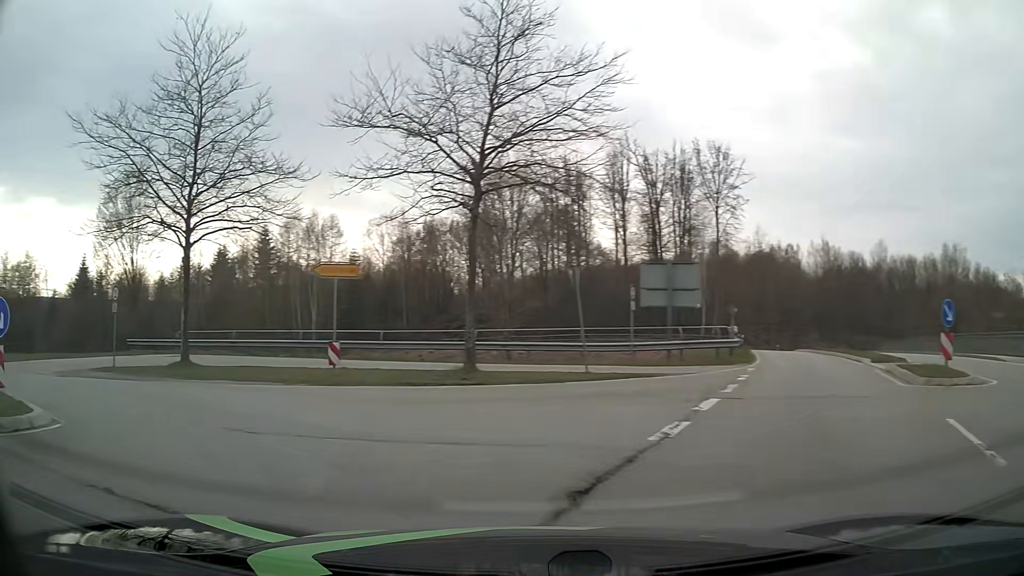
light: Day
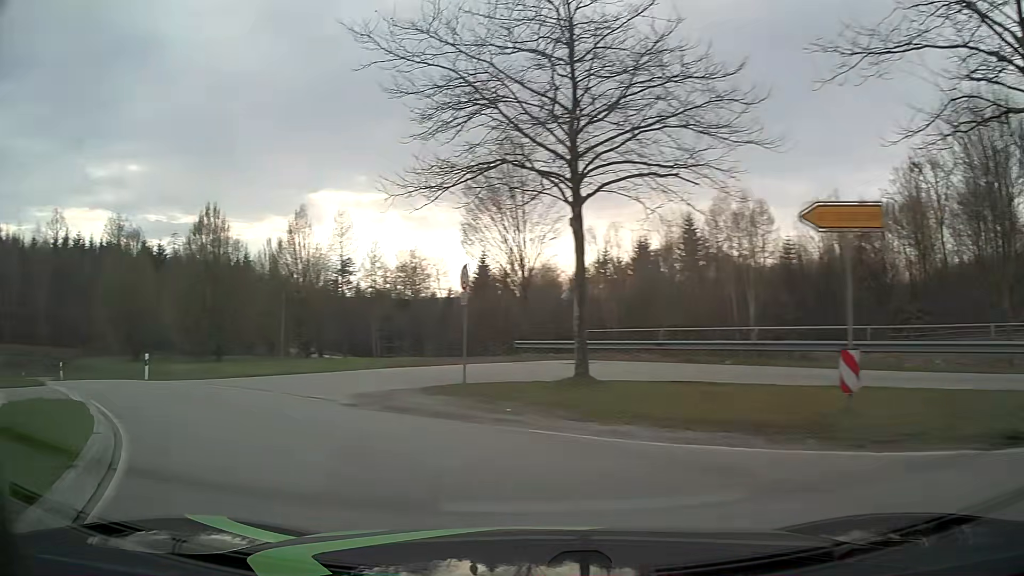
(-2.5, +7.9) m; -35°
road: primary_link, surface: asphalt
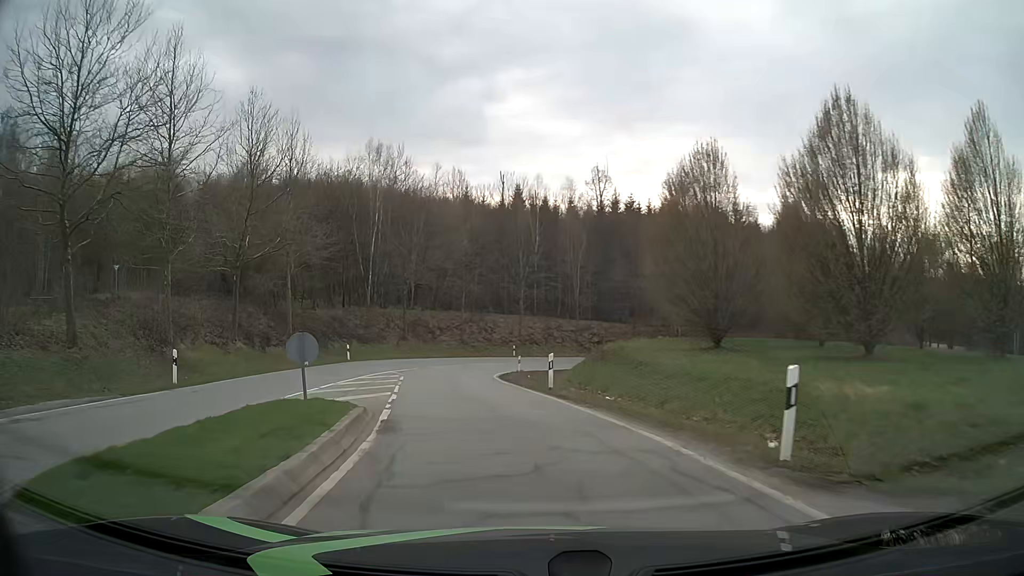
(-10.6, +16.6) m; -51°
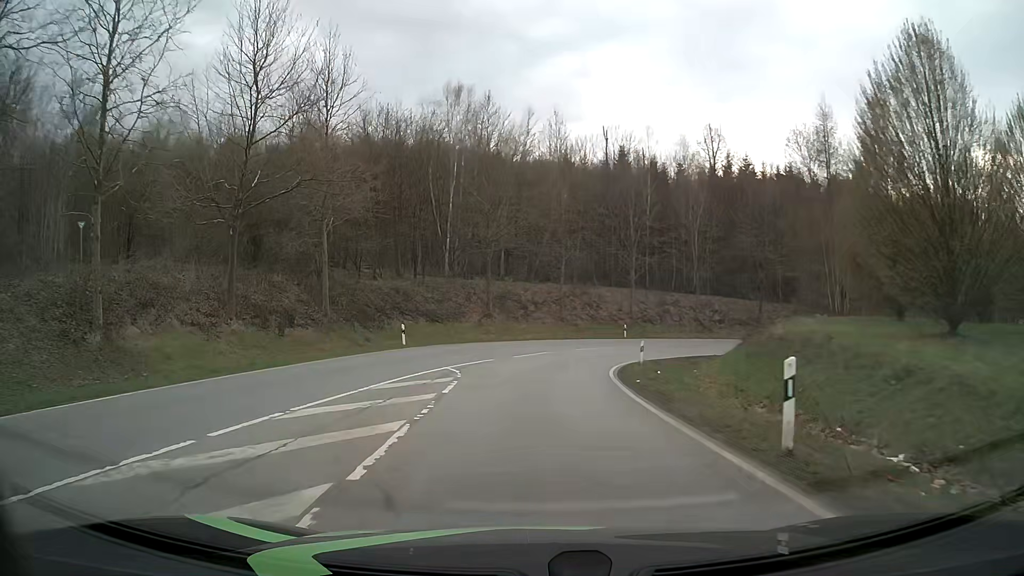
(-0.9, +12.2) m; -8°
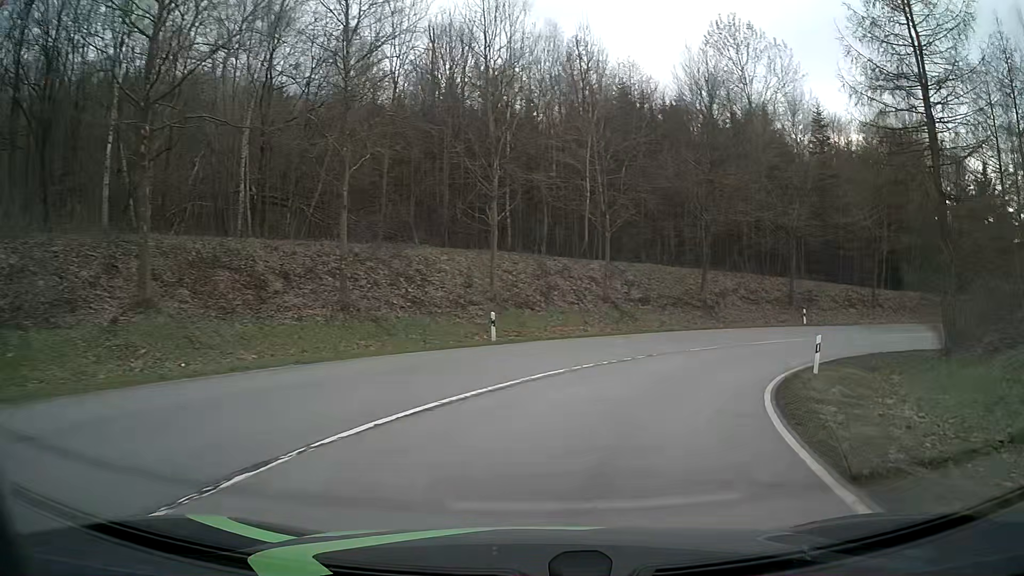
(+1.9, +30.8) m; +15°
(+1, +10) (+4, +19) (+10, +27) (+18, +34) (+27, +37) (+37, +37) (+46, +31) (+50, +23) (+50, +13) (+49, +3) m
